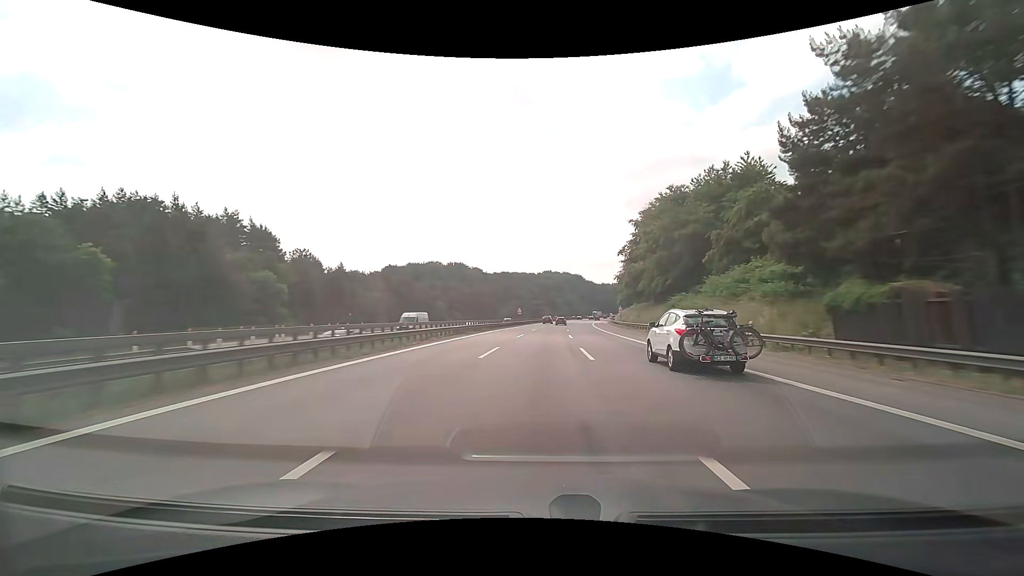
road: motorway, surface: asphalt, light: Day
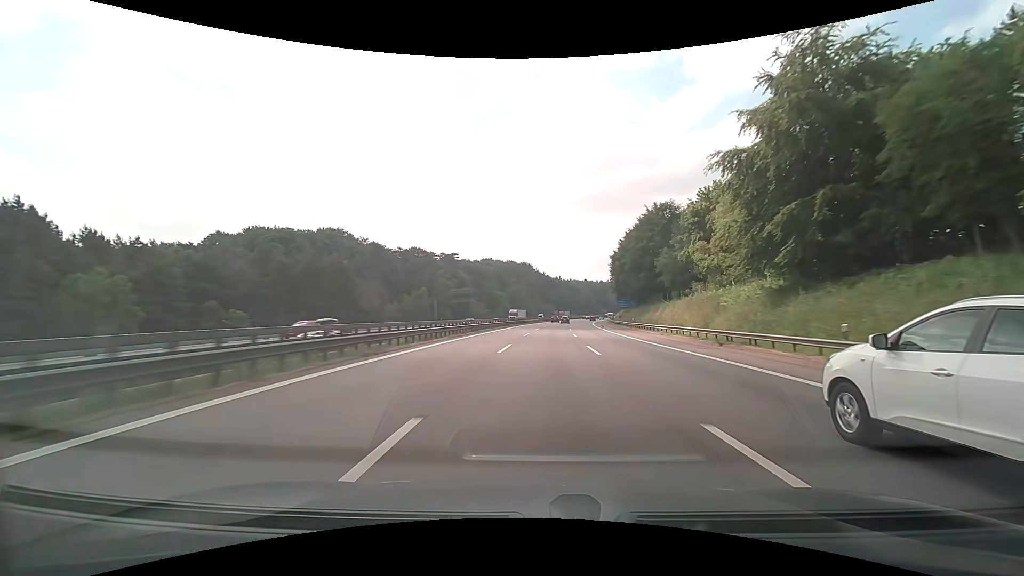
(+6.4, +106.6) m; +6°
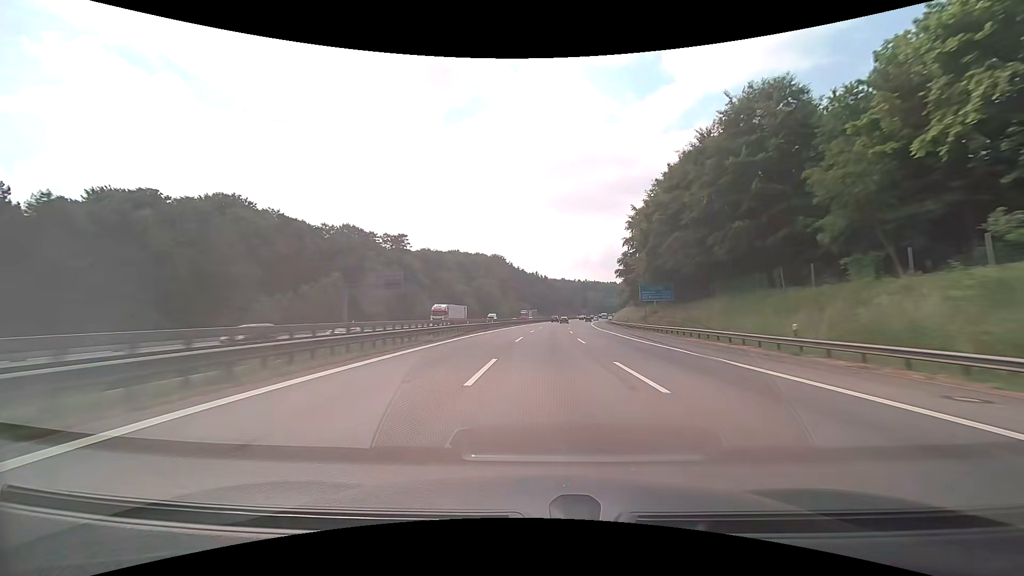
(+1.1, +45.1) m; +3°
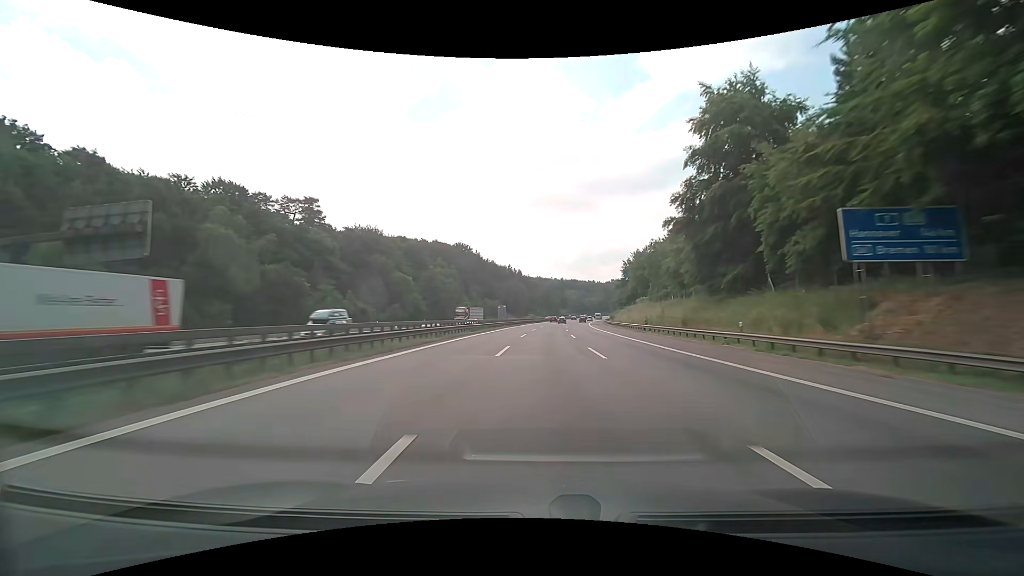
(+1.2, +46.5) m; +3°
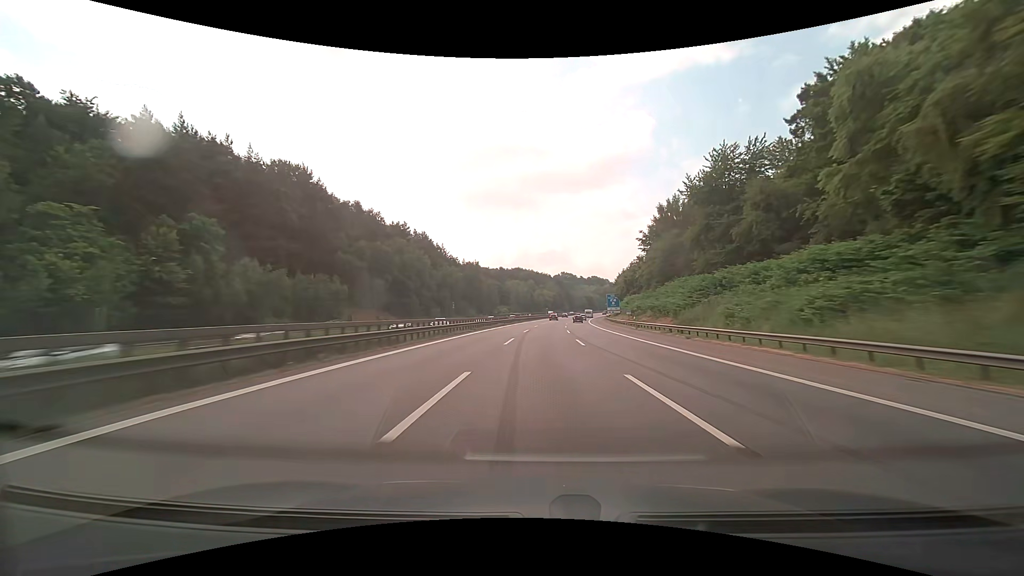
(+7.2, +120.6) m; +7°
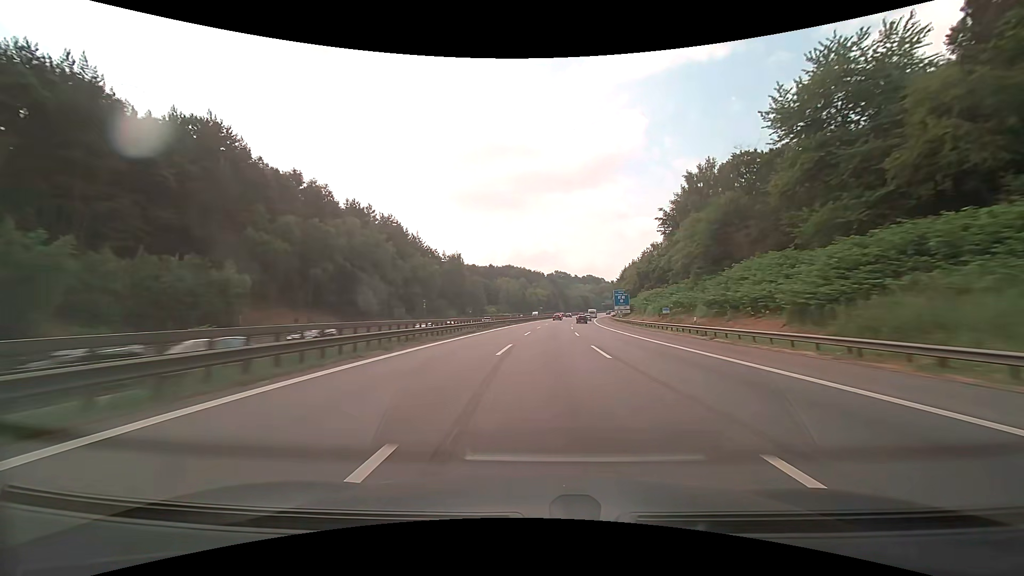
(+0.2, +24.7) m; +1°
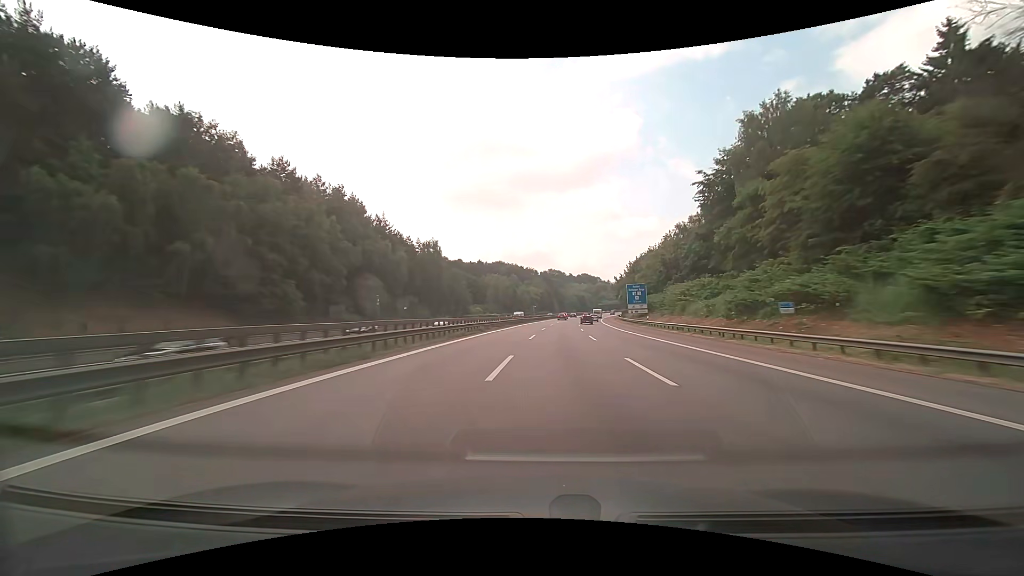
(+0.2, +24.9) m; +1°
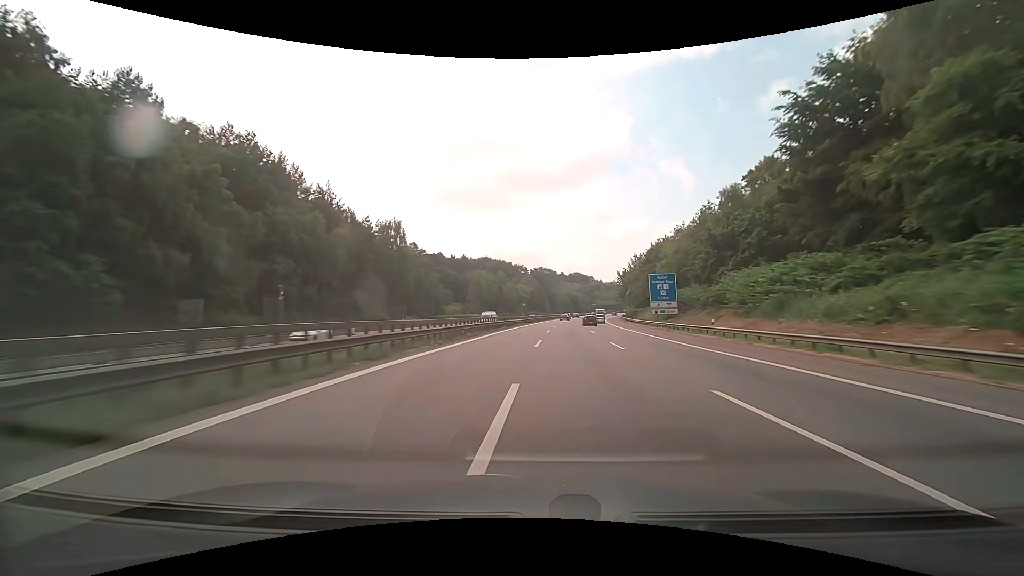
(+0.2, +25.0) m; +1°
